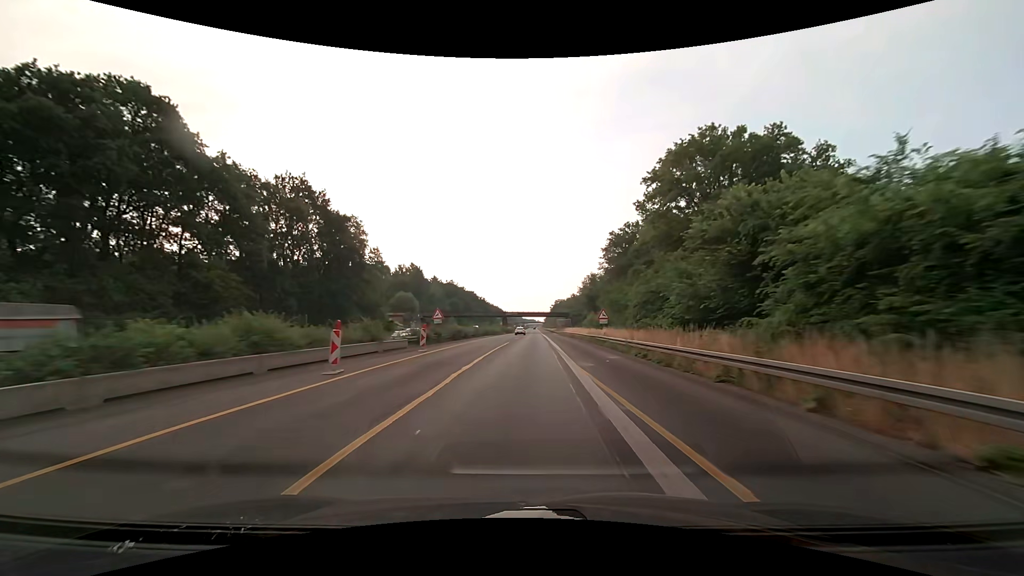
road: motorway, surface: asphalt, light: Day
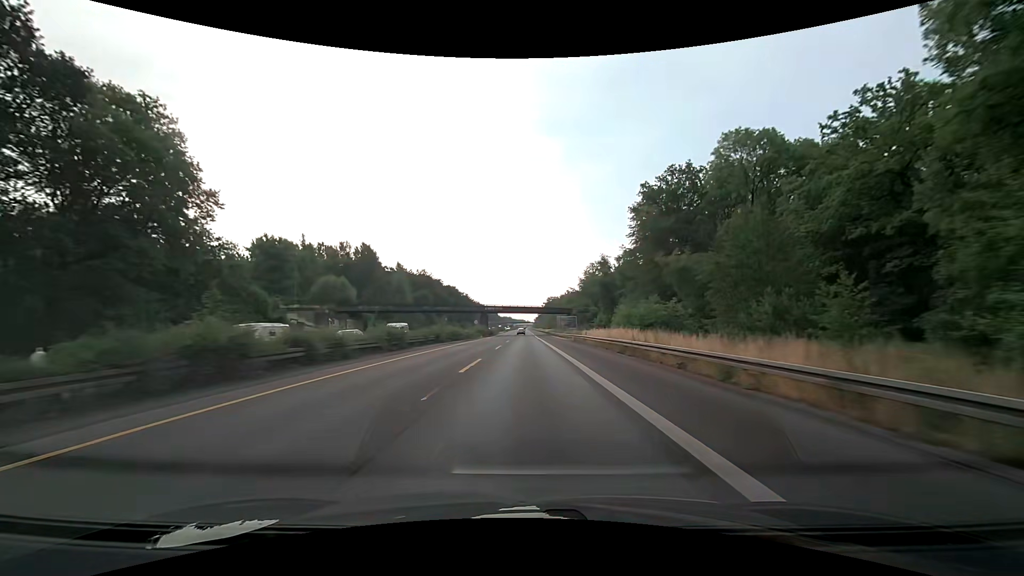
(+0.5, +42.3) m; +1°
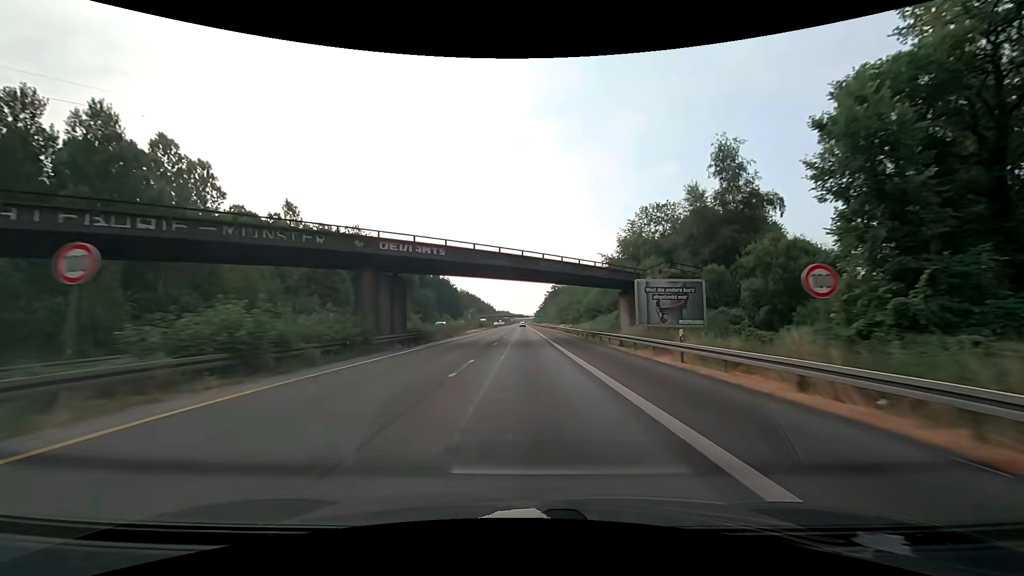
(+0.2, +75.0) m; 0°
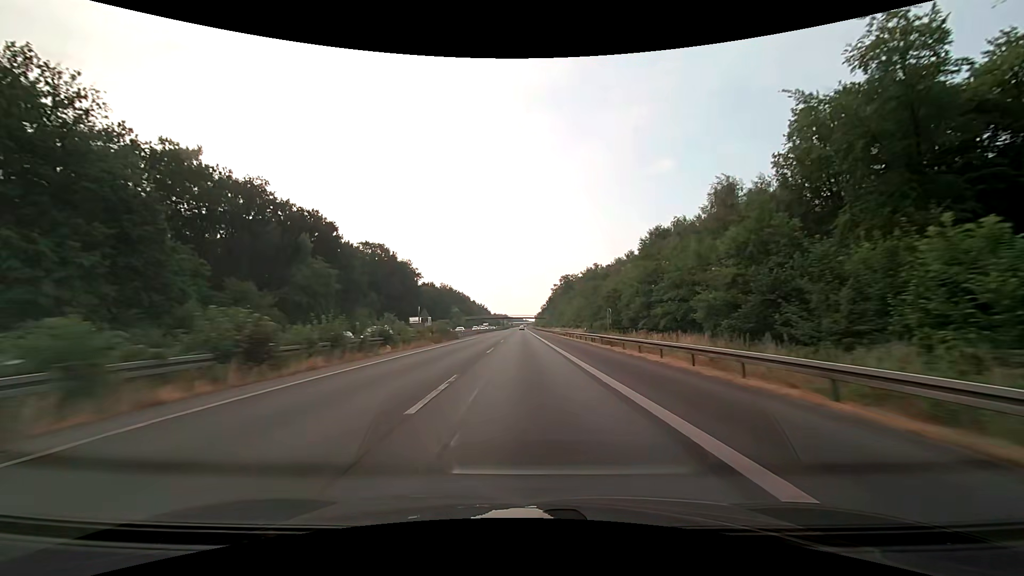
(+0.1, +77.4) m; 0°
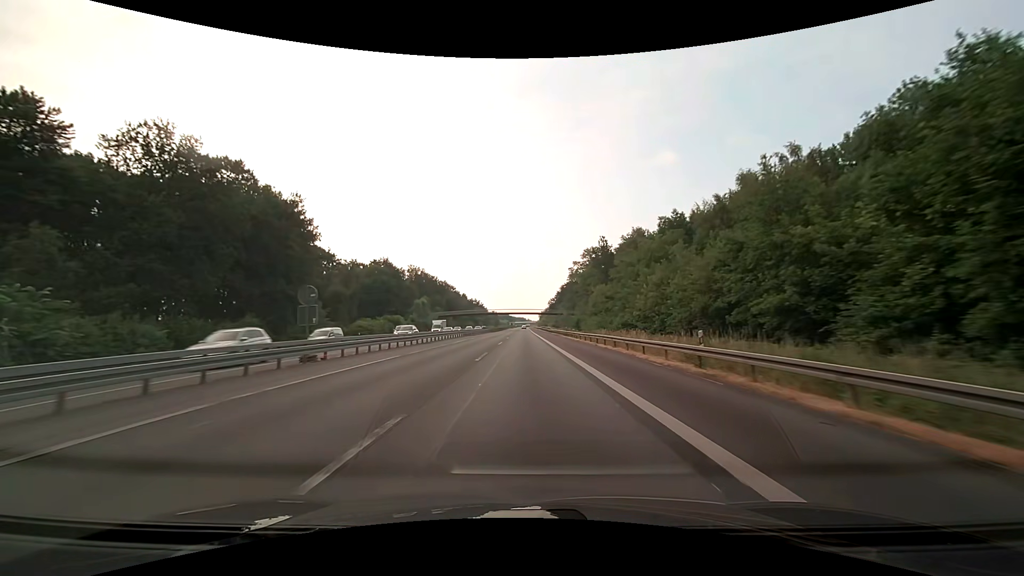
(-0.1, +78.3) m; 0°
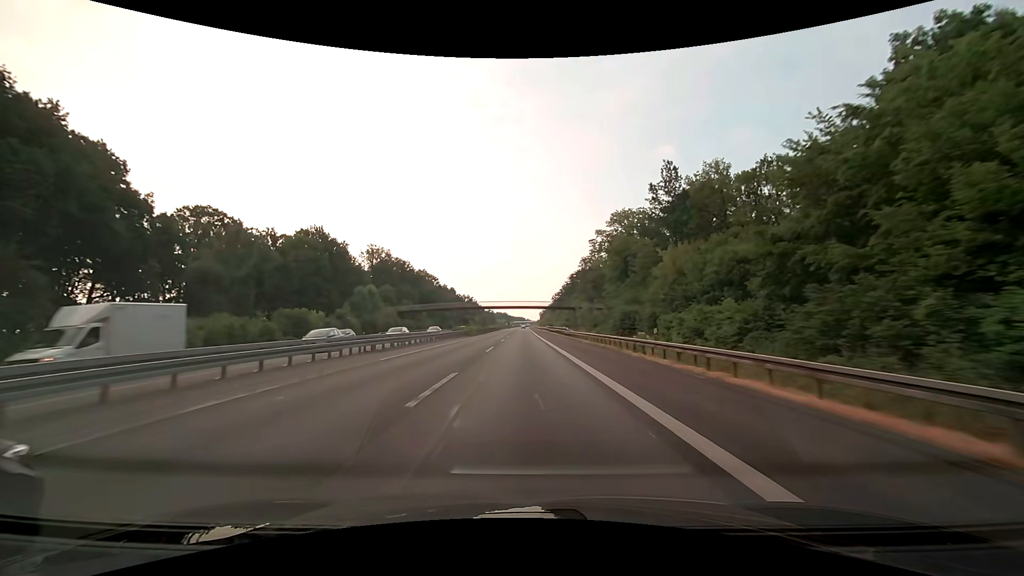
(0.0, +47.2) m; 0°
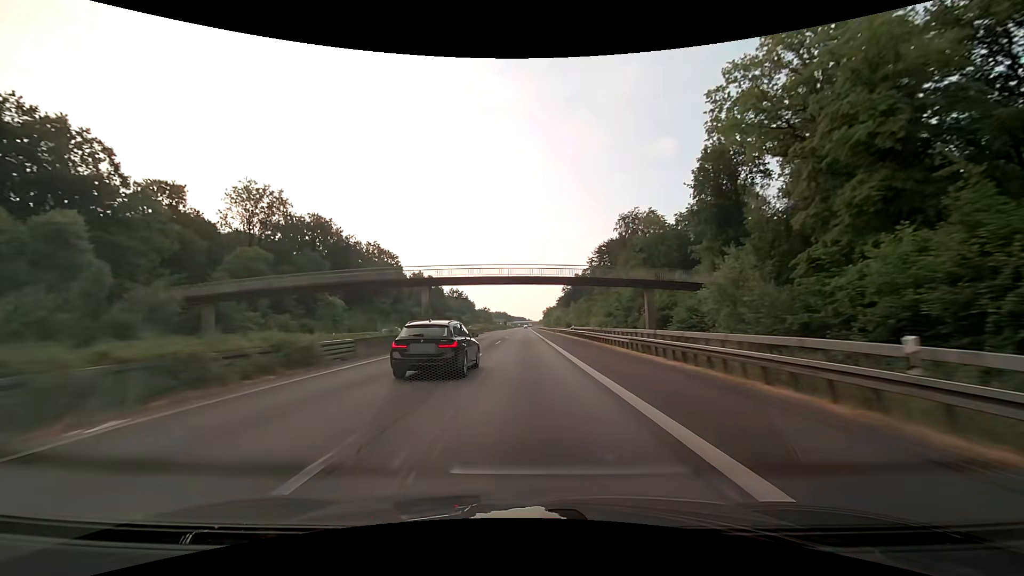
(0.0, +63.2) m; 0°
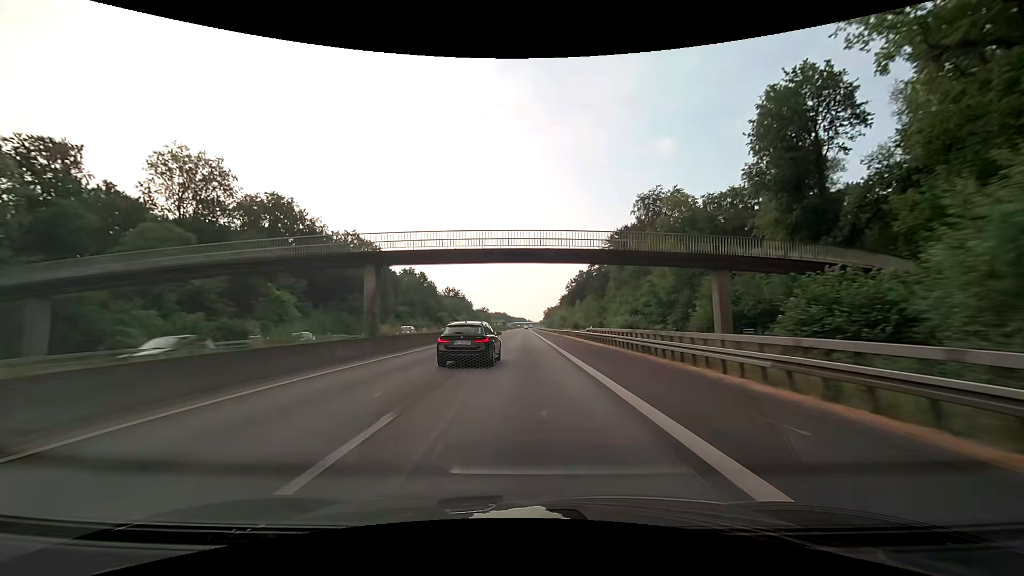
(0.0, +15.8) m; 0°
(0, +10) (0, +20) (0, +30) (0, +40) (0, +50) (0, +60) (0, +70) (0, +80) (0, +90) (0, +100) m
